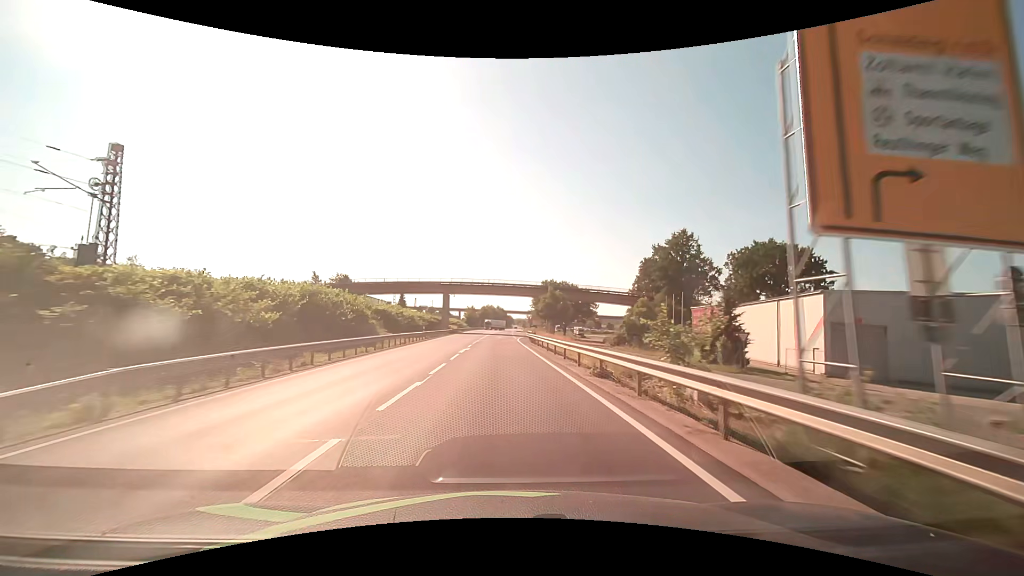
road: primary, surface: asphalt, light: Day
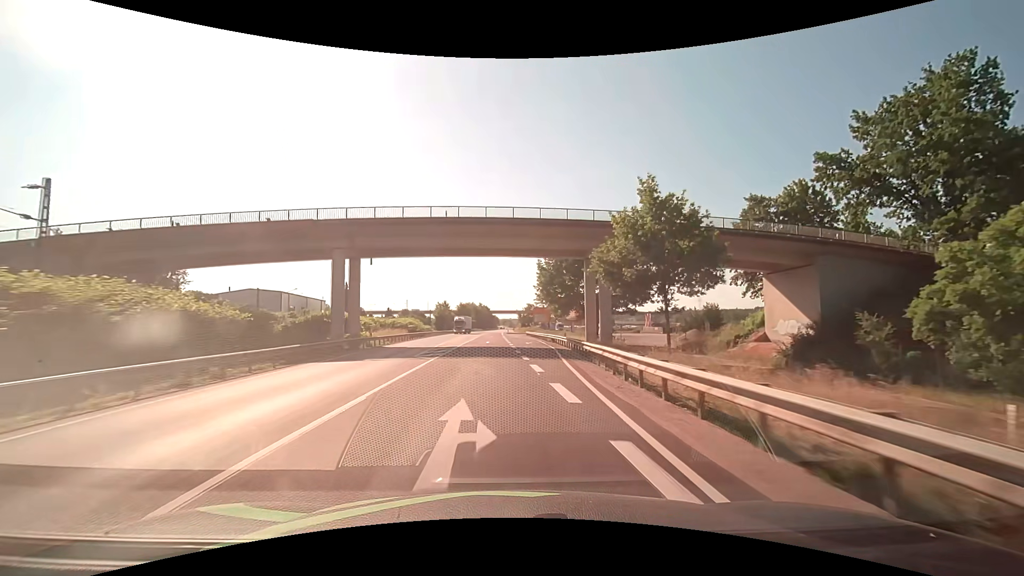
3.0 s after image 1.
(-0.7, +58.6) m; +1°
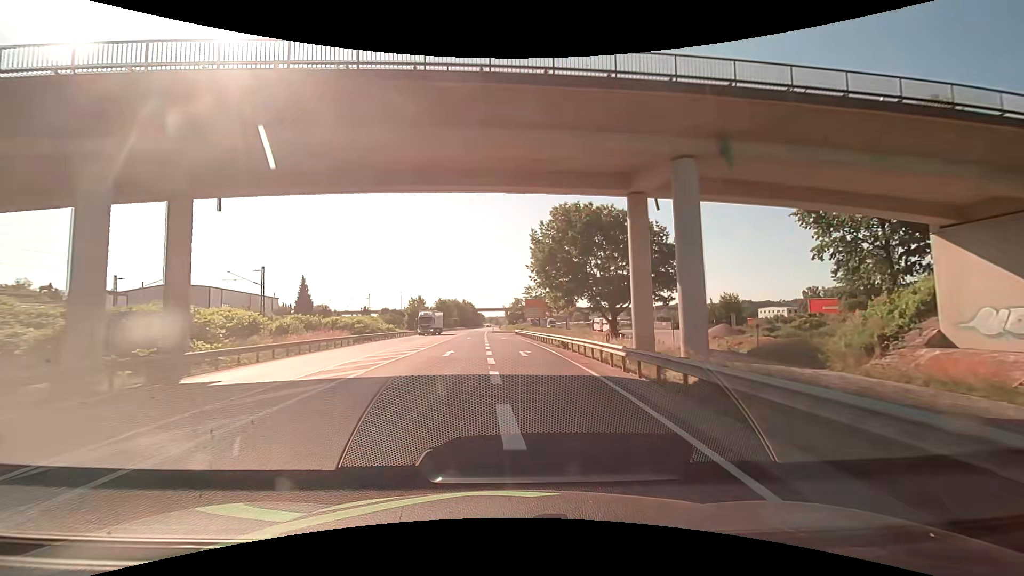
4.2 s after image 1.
(+0.4, +21.6) m; +2°
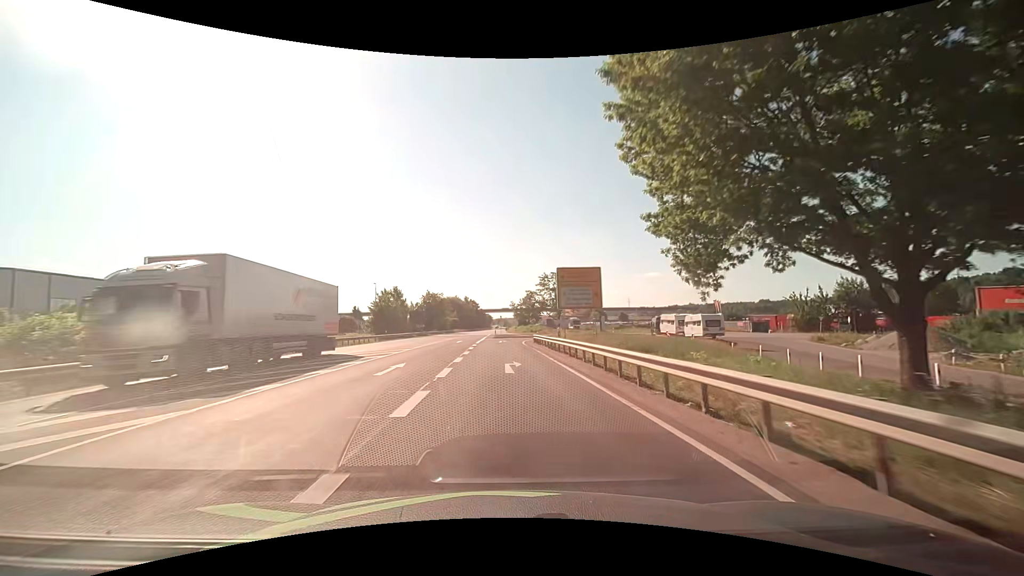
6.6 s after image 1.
(-0.2, +39.7) m; -1°
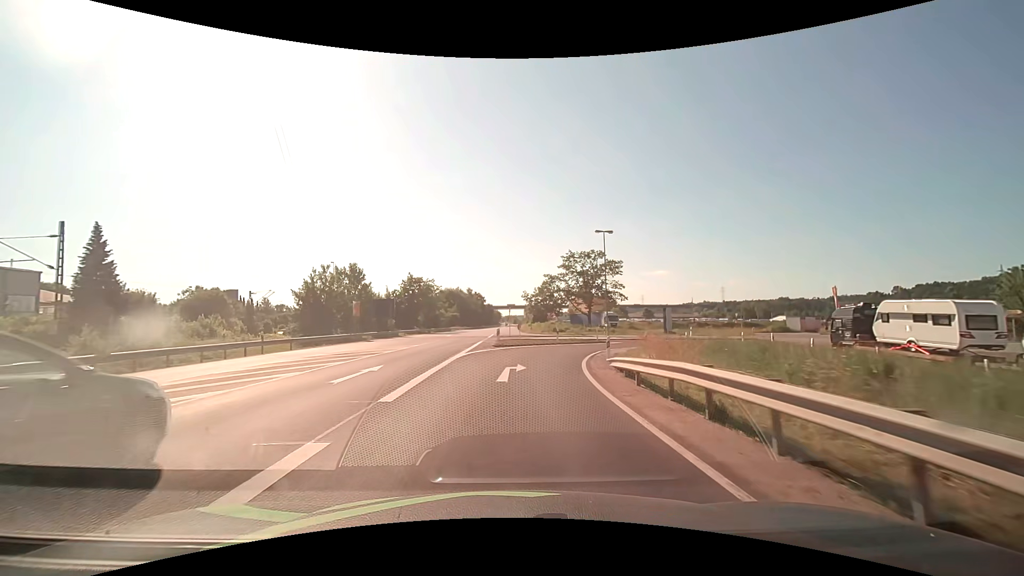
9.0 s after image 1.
(-0.3, +34.5) m; -2°
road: unclassified
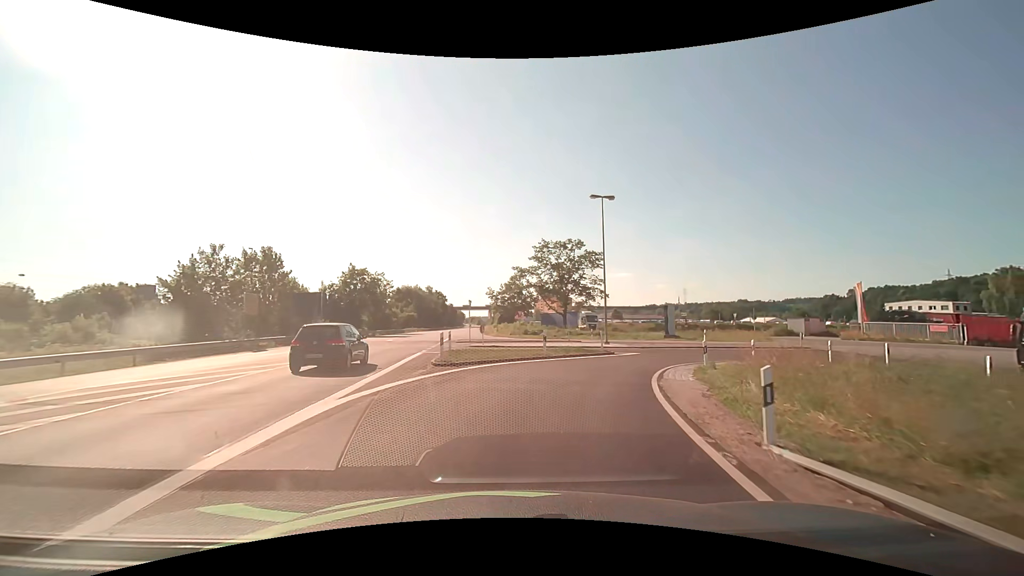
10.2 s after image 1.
(+0.3, +14.0) m; +4°
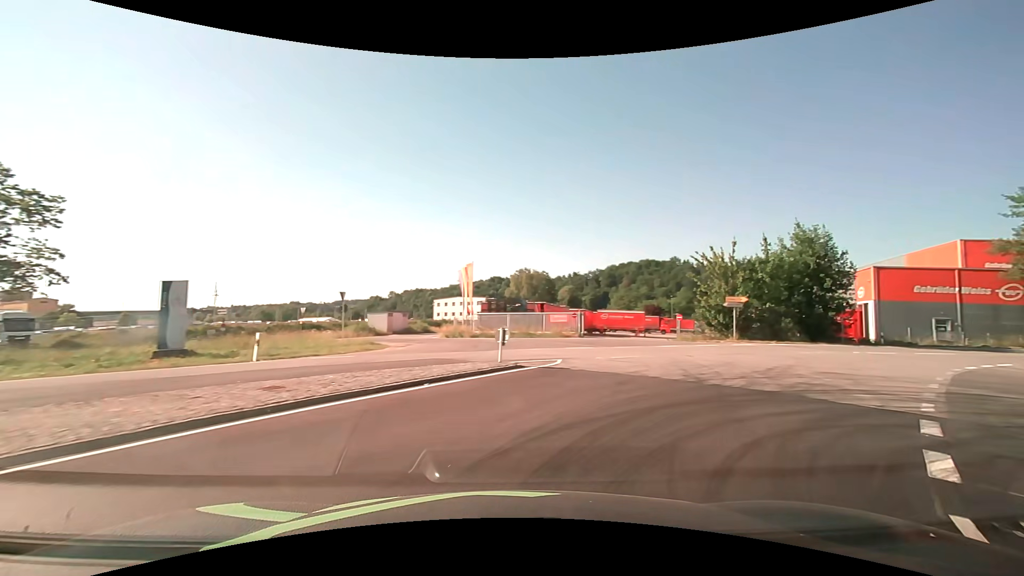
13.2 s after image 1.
(+8.2, +25.2) m; +47°
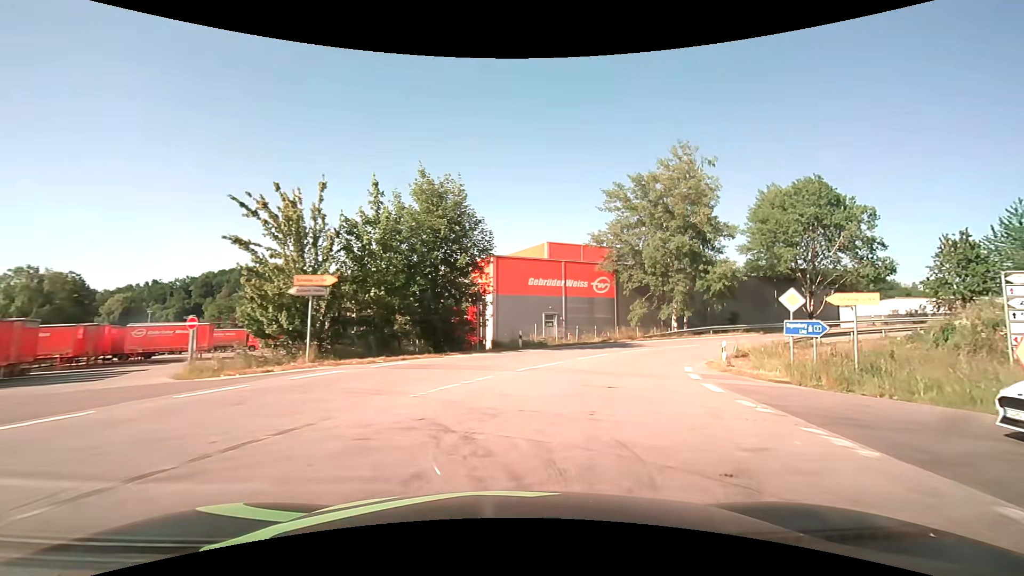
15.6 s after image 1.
(+8.3, +17.6) m; +43°
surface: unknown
(+1, +10) (+4, +20) (+8, +28) (+15, +36) (+24, +41) (+33, +44) (+43, +46) (+53, +45) (+62, +42) (+71, +38) m
